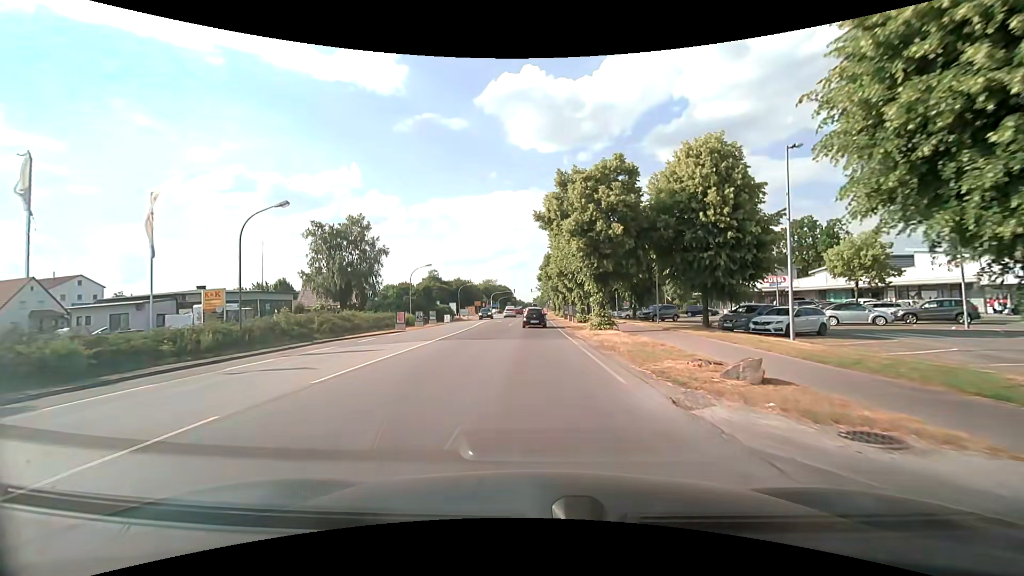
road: secondary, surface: asphalt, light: Day
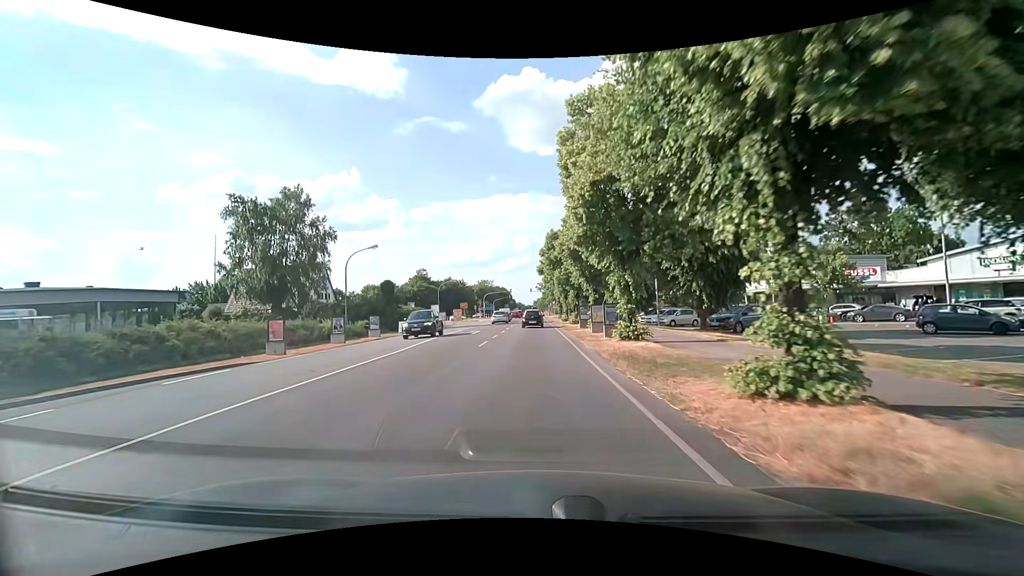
(0.0, +20.6) m; 0°
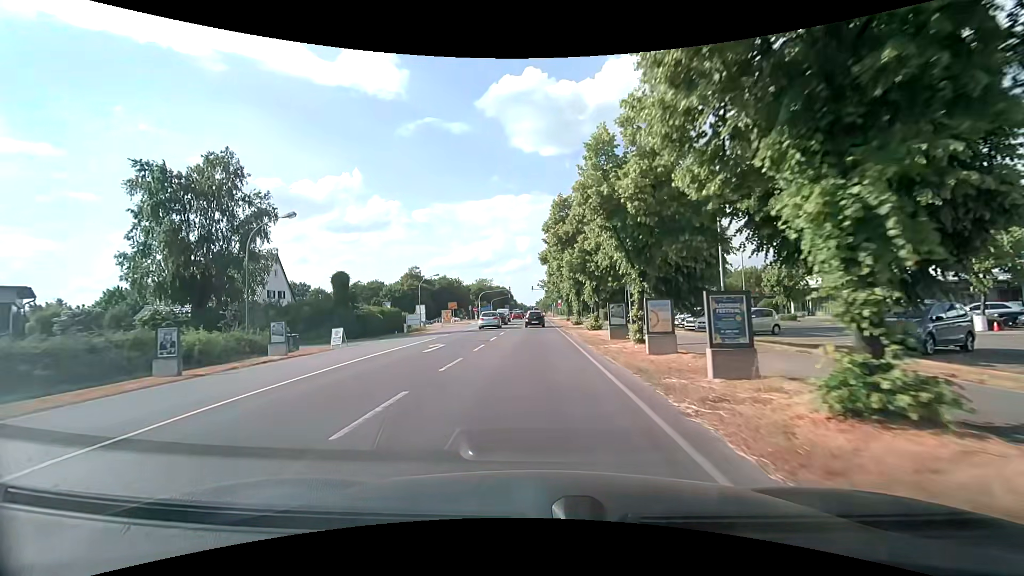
(0.0, +14.0) m; 0°
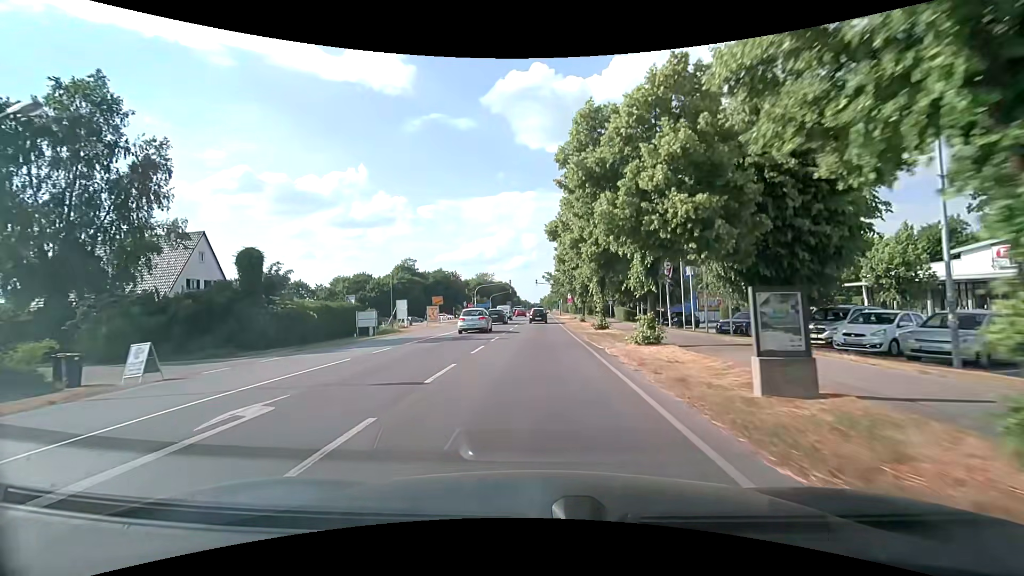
(-0.1, +14.2) m; -1°
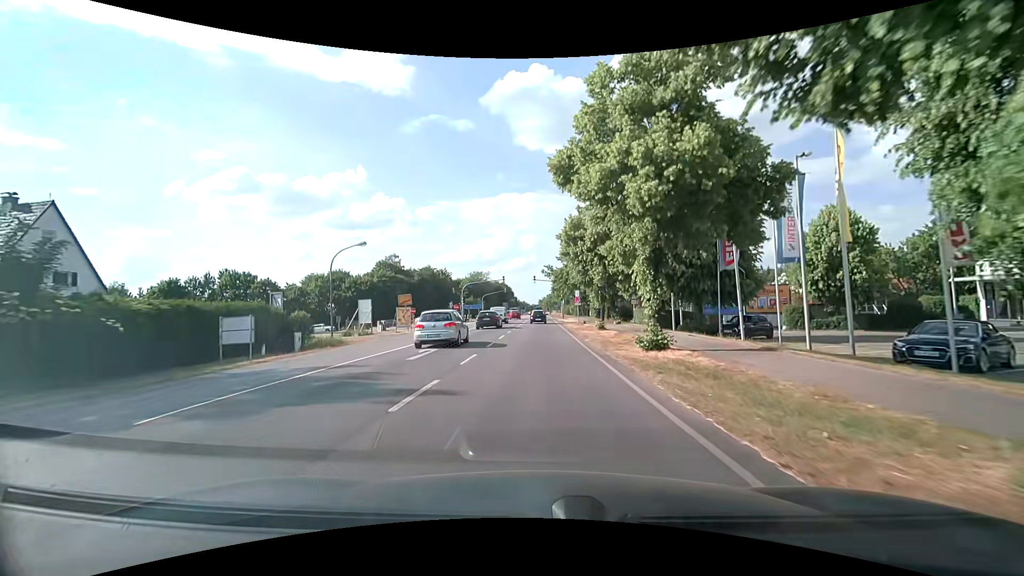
(0.0, +14.3) m; 0°
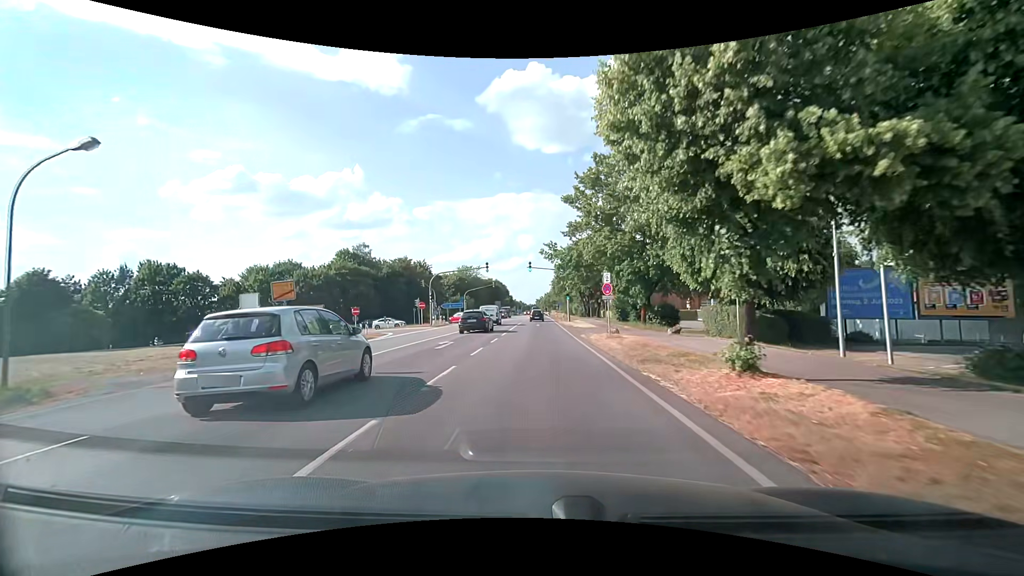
(+0.1, +21.8) m; +1°
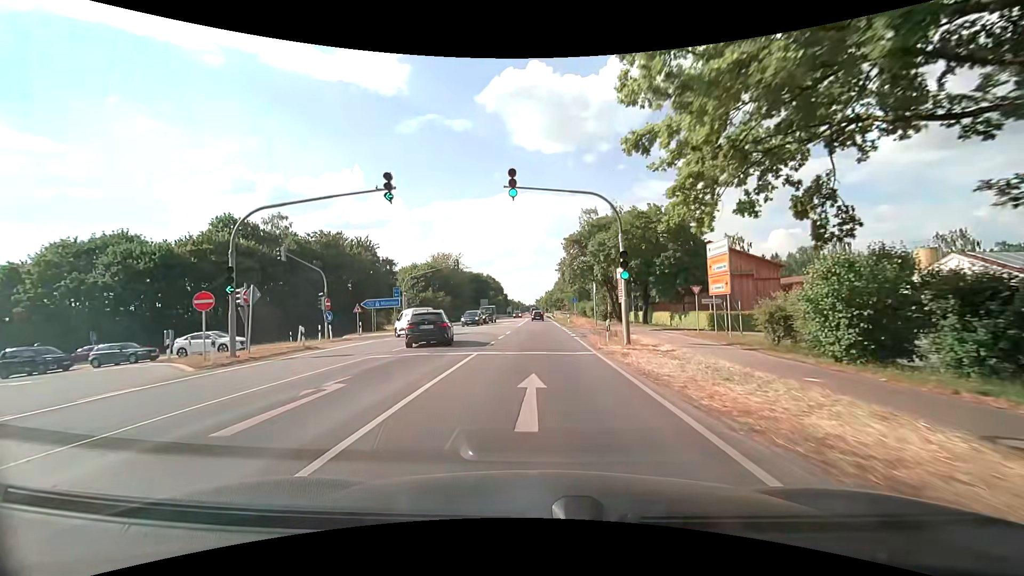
(-0.2, +37.1) m; 0°
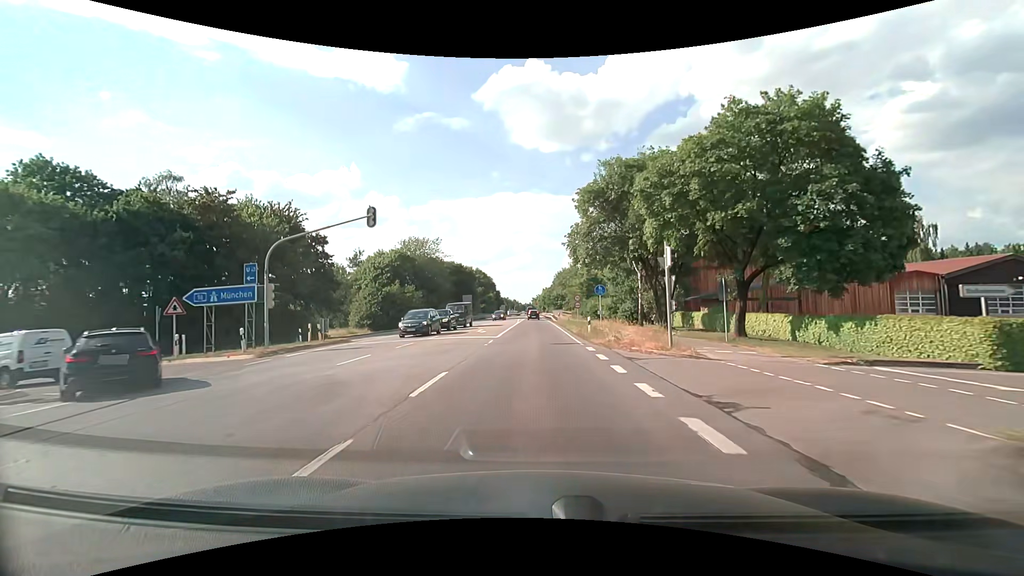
(-0.1, +22.6) m; 0°
(0, +10) (0, +20) (0, +30) (0, +40) (0, +50) (0, +60) (-1, +70) (-1, +80) (-1, +90) (-1, +100) m
